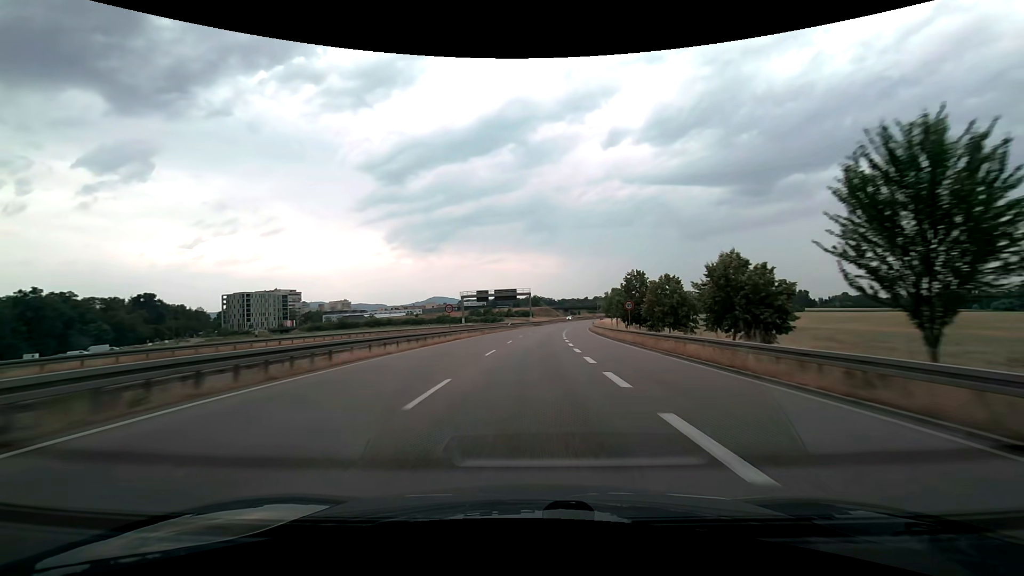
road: trunk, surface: asphalt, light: Day
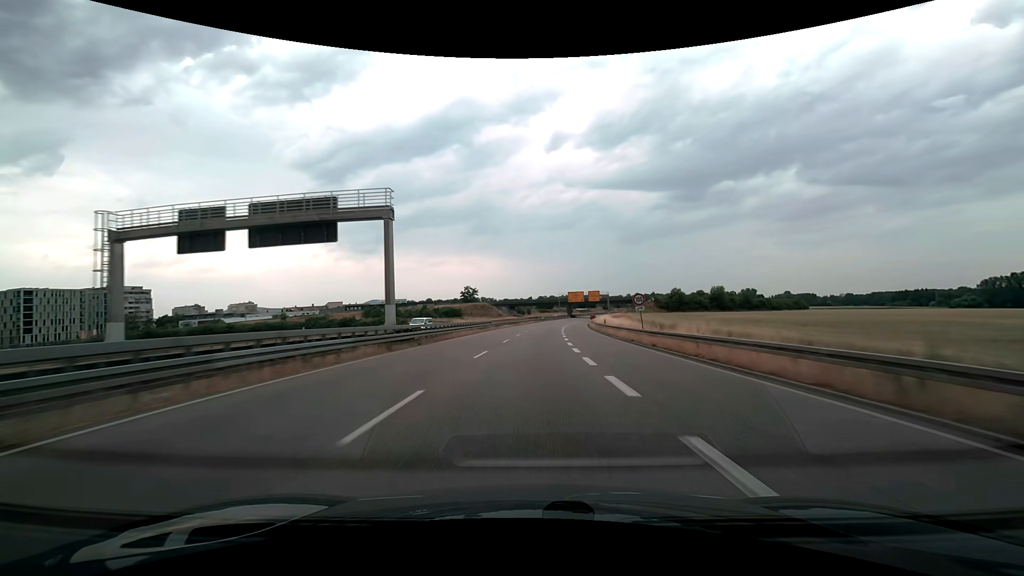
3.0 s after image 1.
(+5.0, +86.1) m; +7°
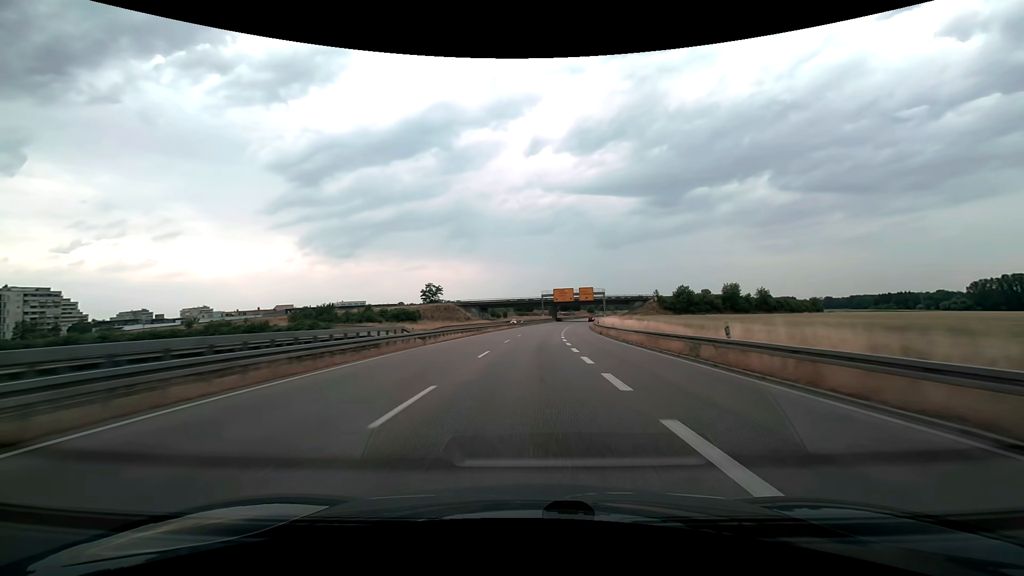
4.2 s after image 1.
(+0.8, +35.2) m; +3°
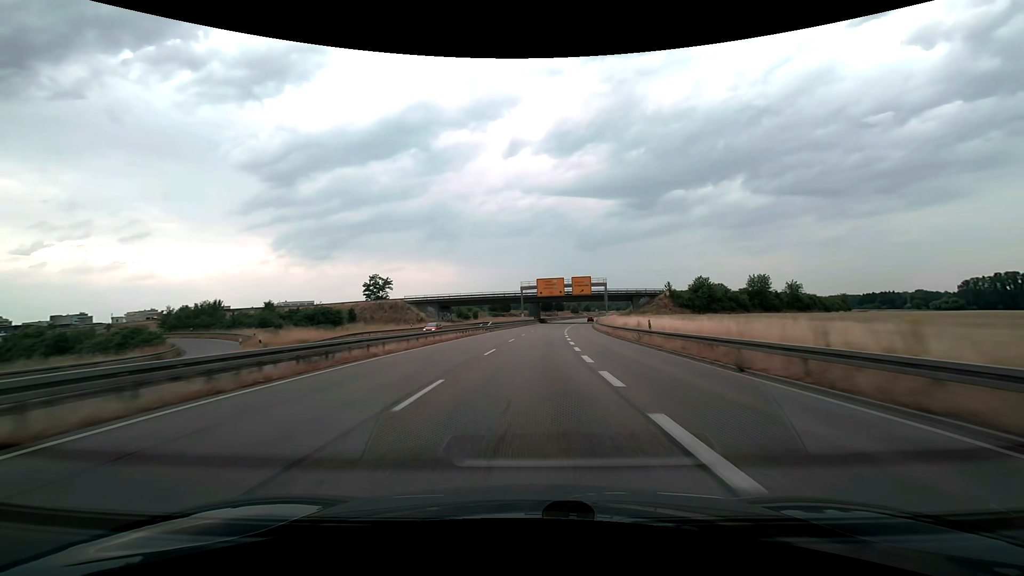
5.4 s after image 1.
(+0.8, +35.8) m; +3°
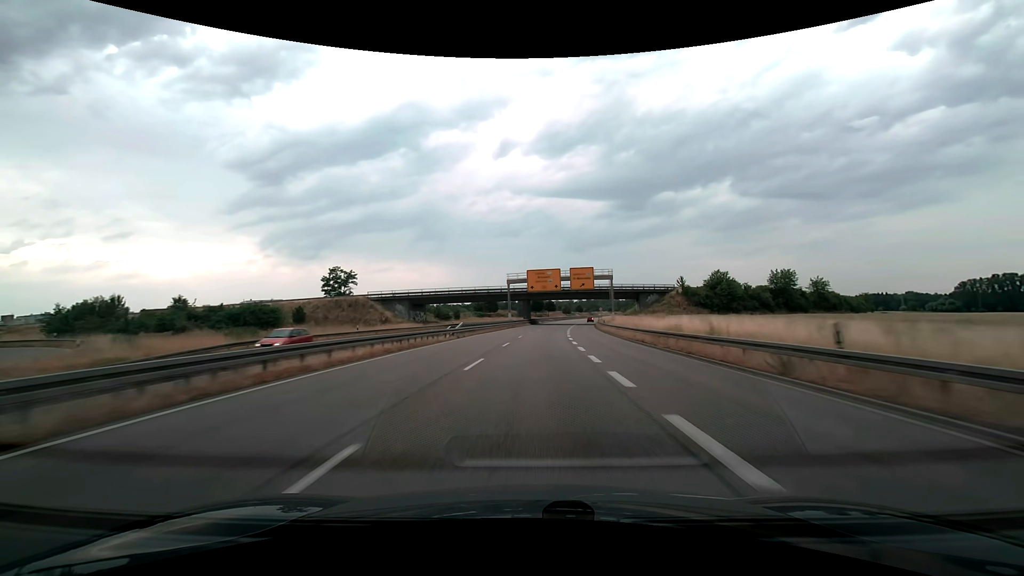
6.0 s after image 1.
(+0.2, +18.1) m; +1°
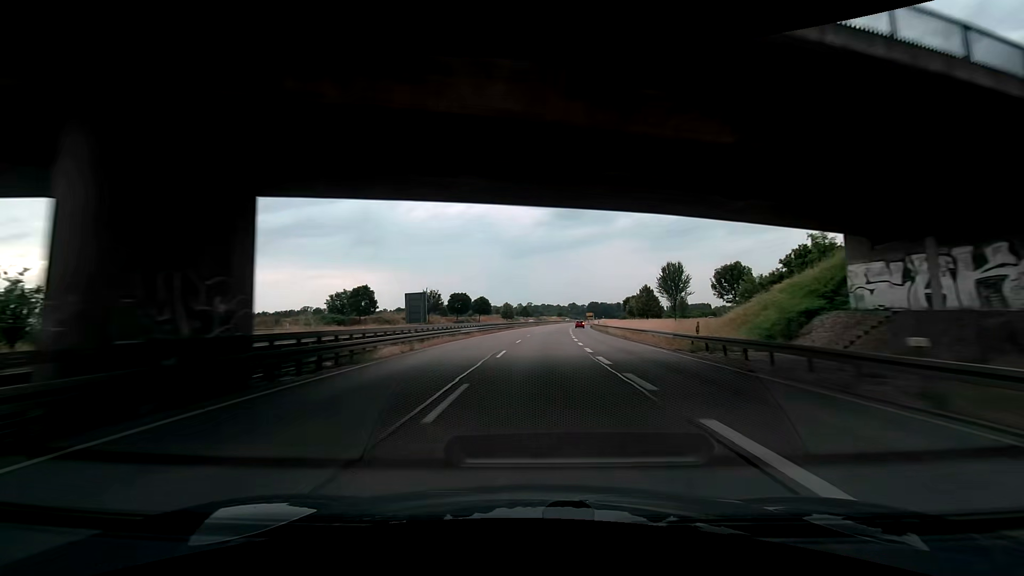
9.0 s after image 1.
(+5.7, +90.0) m; +7°
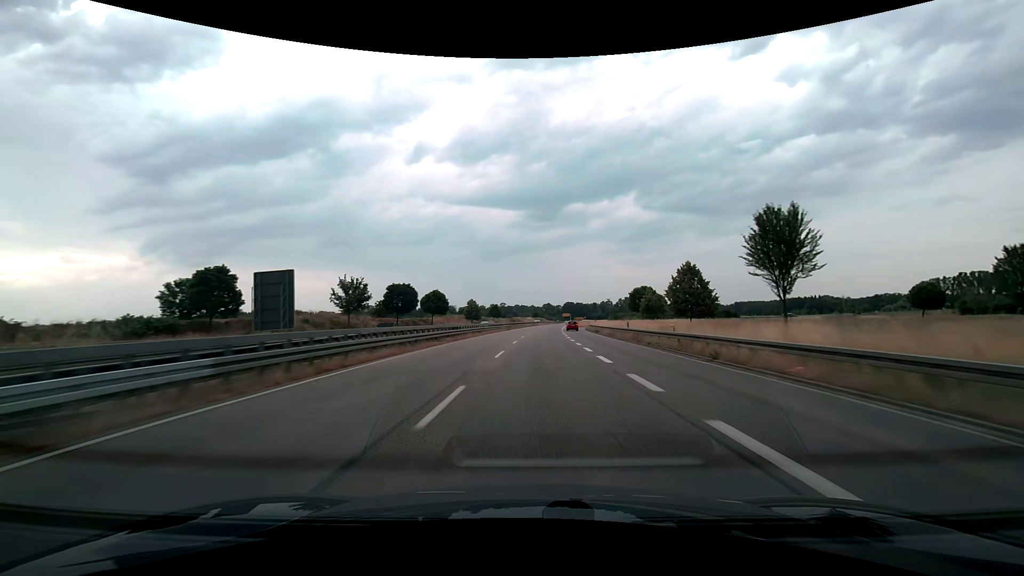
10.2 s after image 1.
(+0.9, +36.4) m; +3°
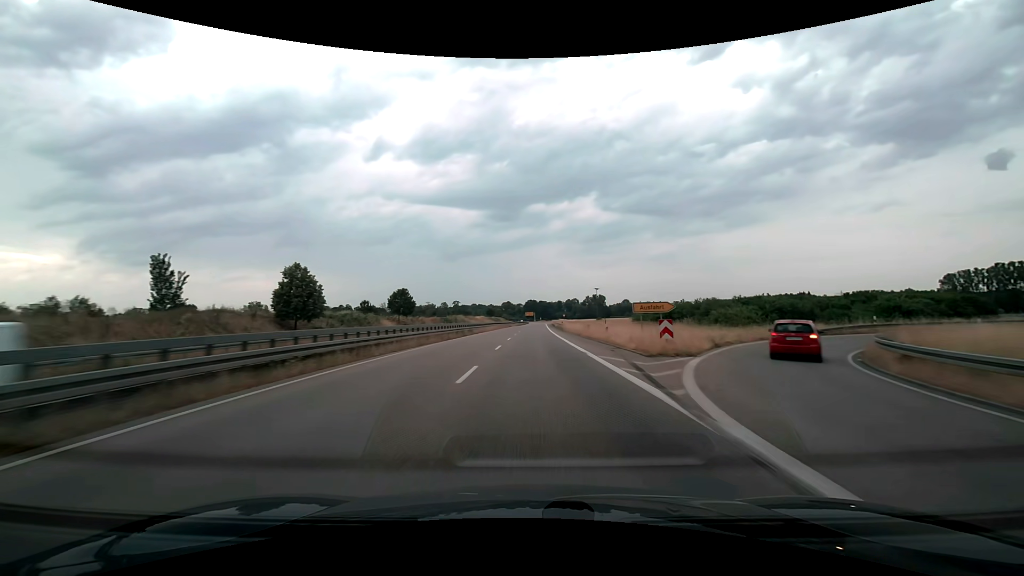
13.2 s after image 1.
(+3.7, +91.8) m; +5°
(0, +10) (0, +20) (0, +30) (0, +40) (+1, +50) (+1, +60) (+1, +70) (+1, +80) (+1, +90) (+2, +100) m
